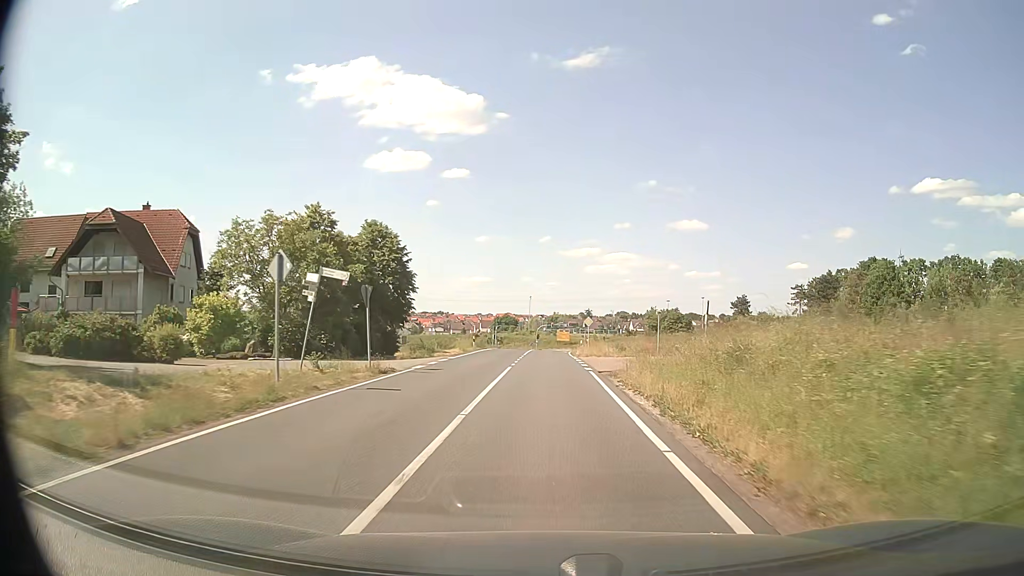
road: secondary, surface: asphalt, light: Day
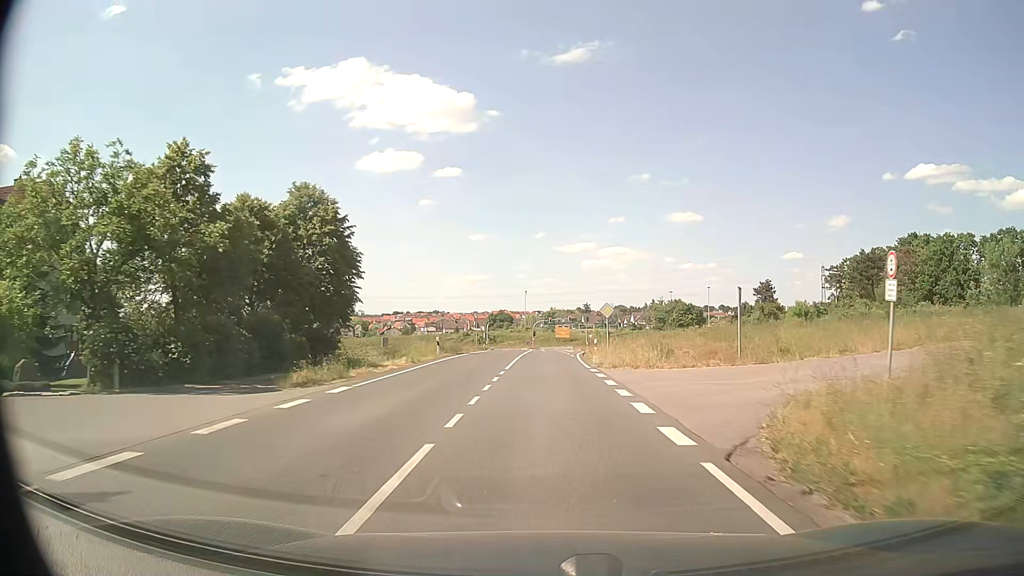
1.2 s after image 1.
(0.0, +17.9) m; 0°
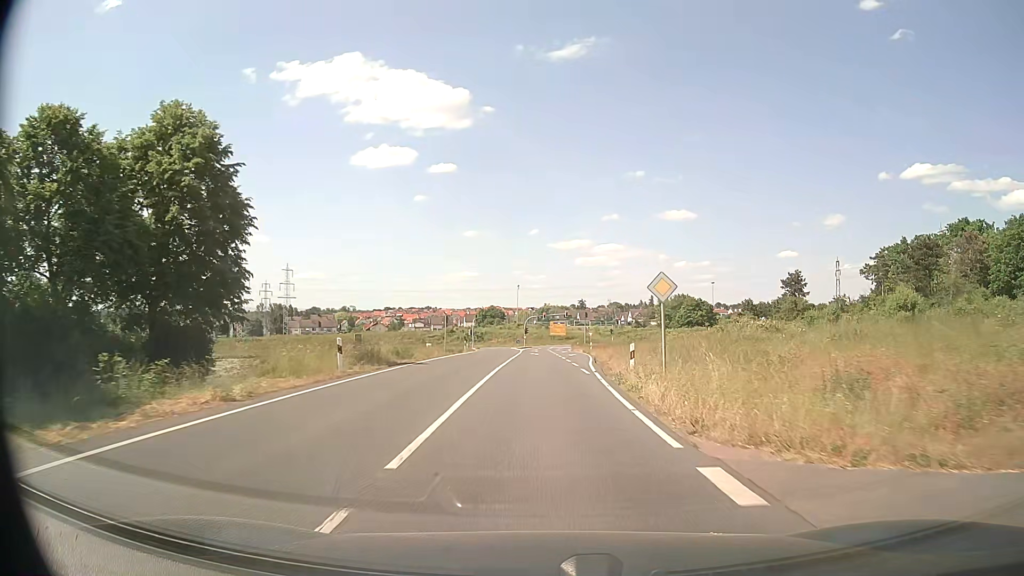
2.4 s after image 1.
(+0.1, +17.8) m; +1°
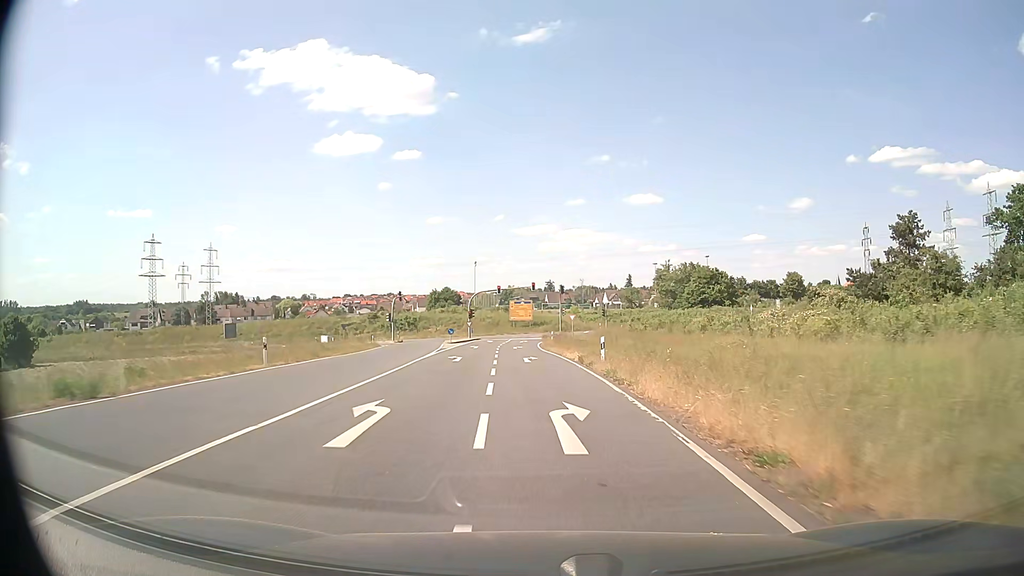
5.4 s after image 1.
(+1.4, +44.9) m; +3°
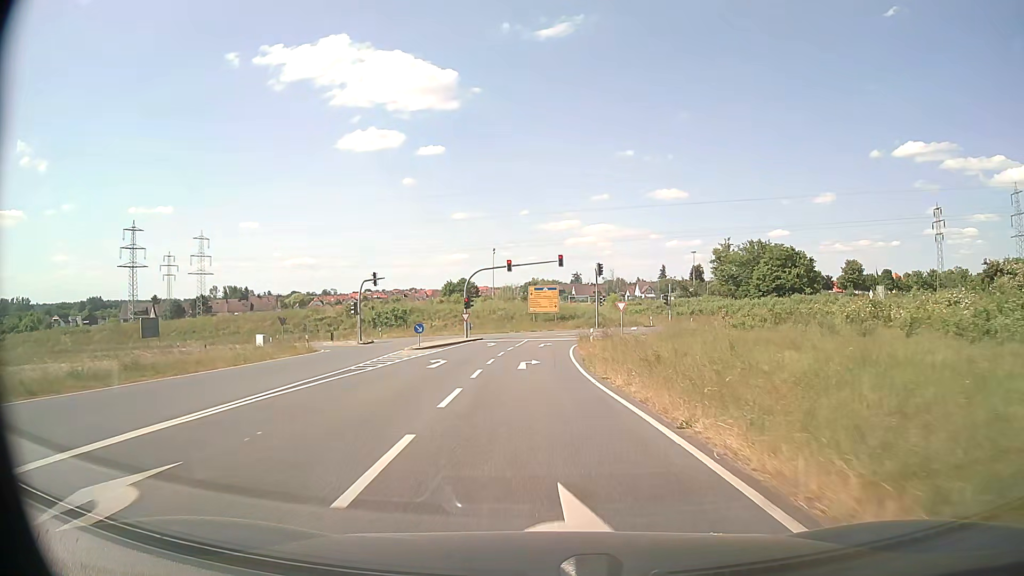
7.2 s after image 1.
(-0.5, +26.5) m; -2°
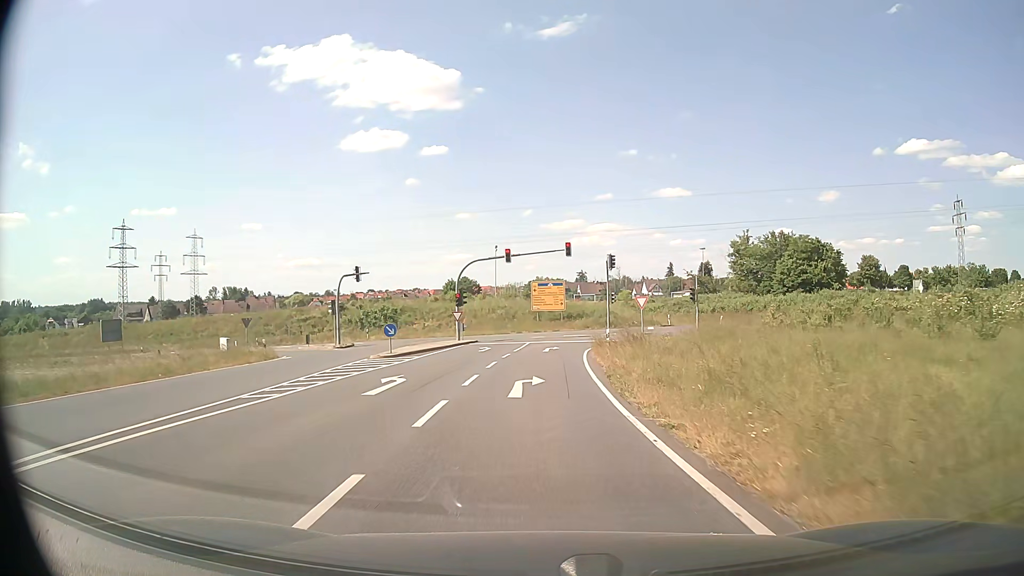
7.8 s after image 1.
(0.0, +7.8) m; 0°
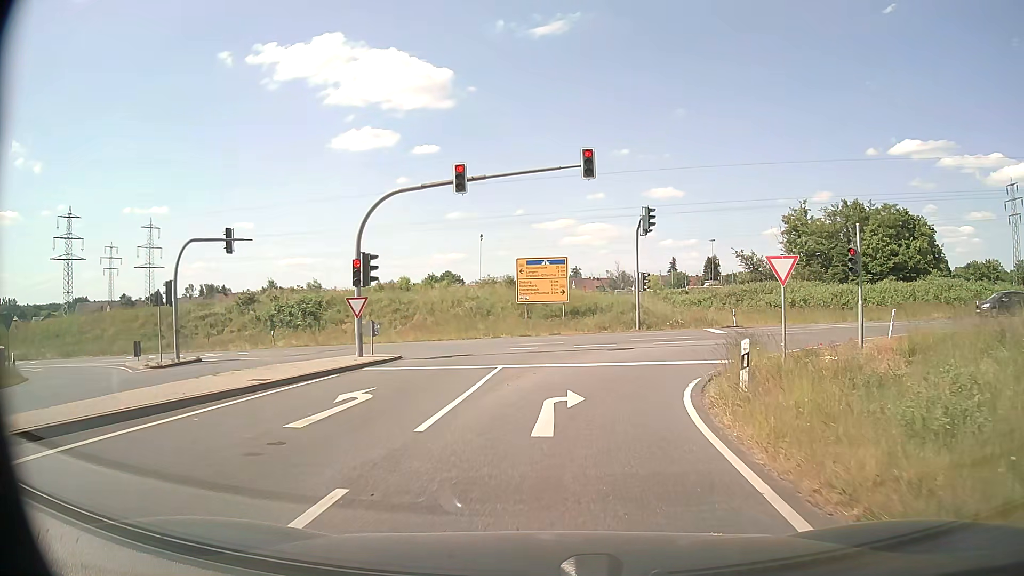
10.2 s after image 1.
(0.0, +24.0) m; +1°
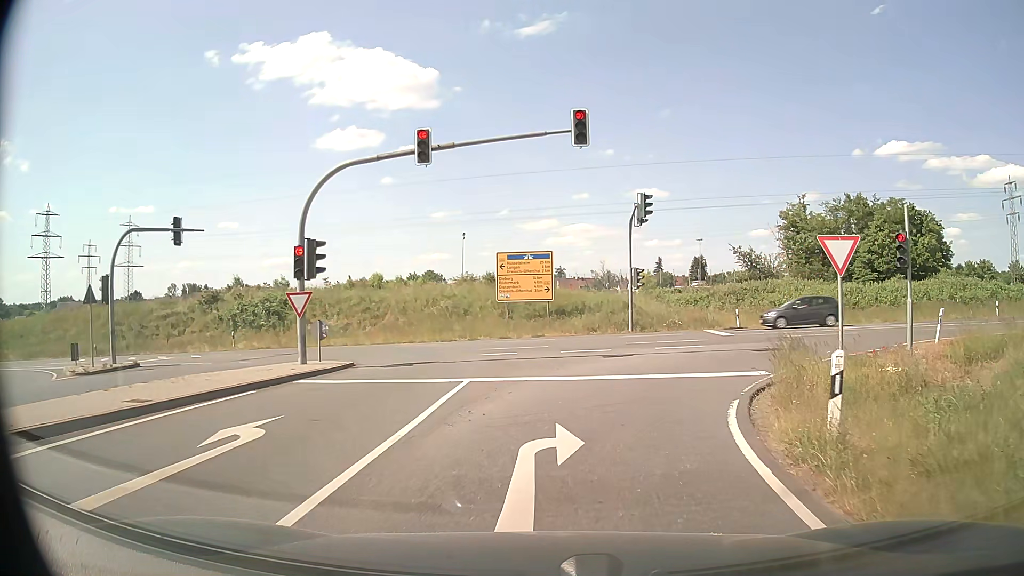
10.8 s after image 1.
(0.0, +4.0) m; +1°
(+1, +10) (+5, +19) (+14, +23) (+24, +22) (+34, +21) (+44, +19) (+53, +18) (+63, +17) (+73, +15) (+83, +14) m
